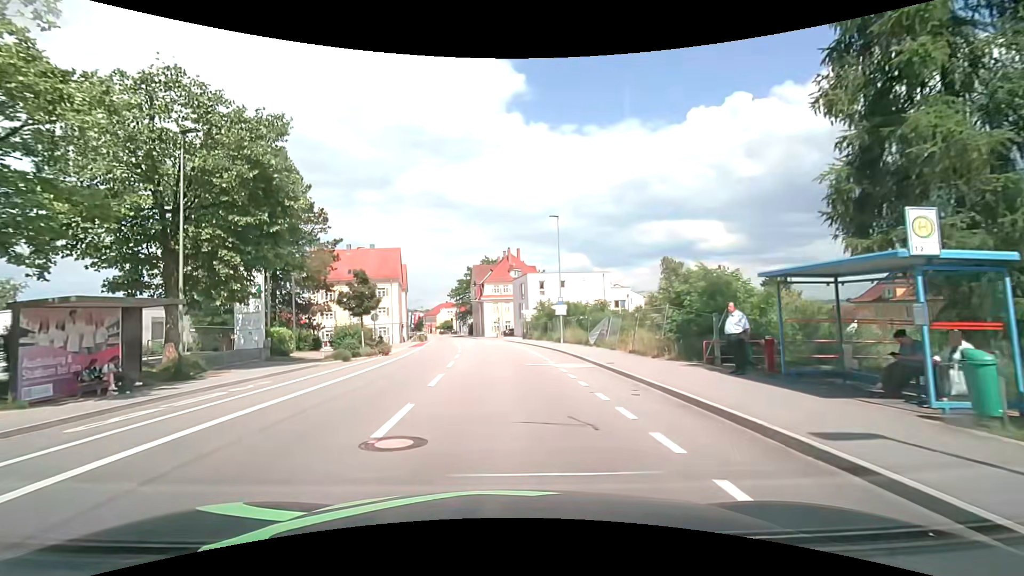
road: tertiary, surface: asphalt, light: Day
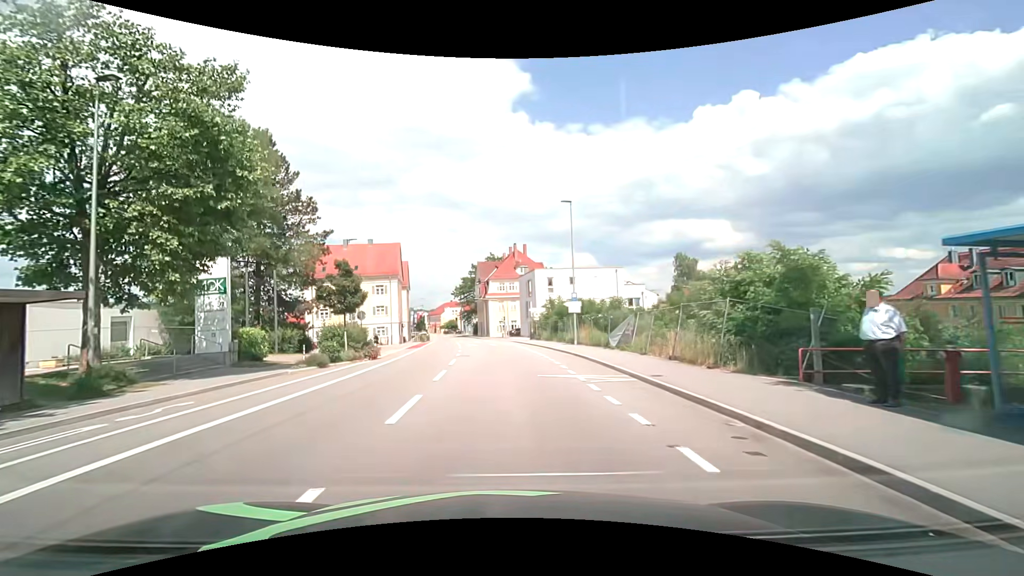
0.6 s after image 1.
(0.0, +4.7) m; -1°
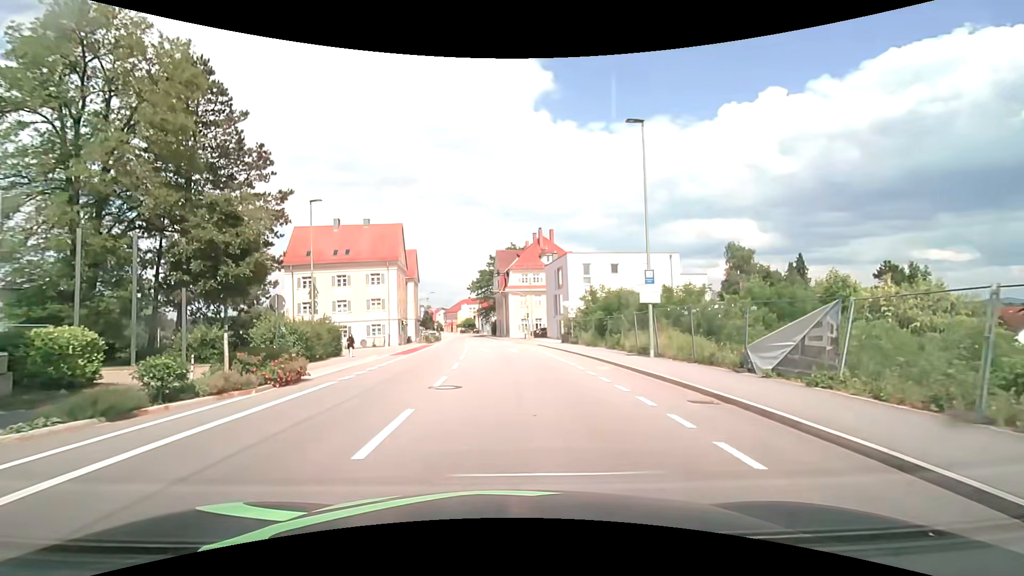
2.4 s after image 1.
(-0.2, +13.9) m; -3°
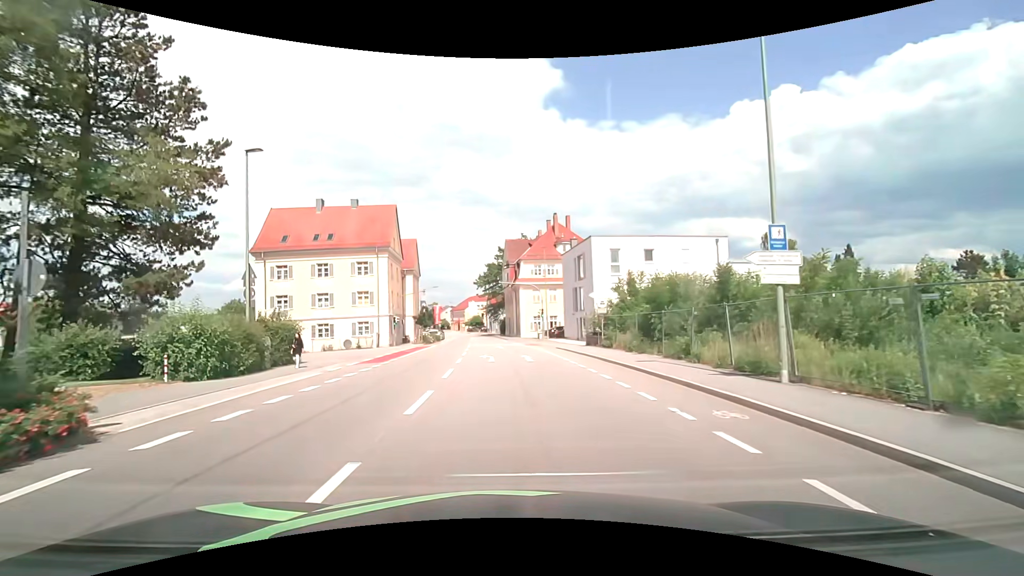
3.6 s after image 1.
(0.0, +9.2) m; -1°
